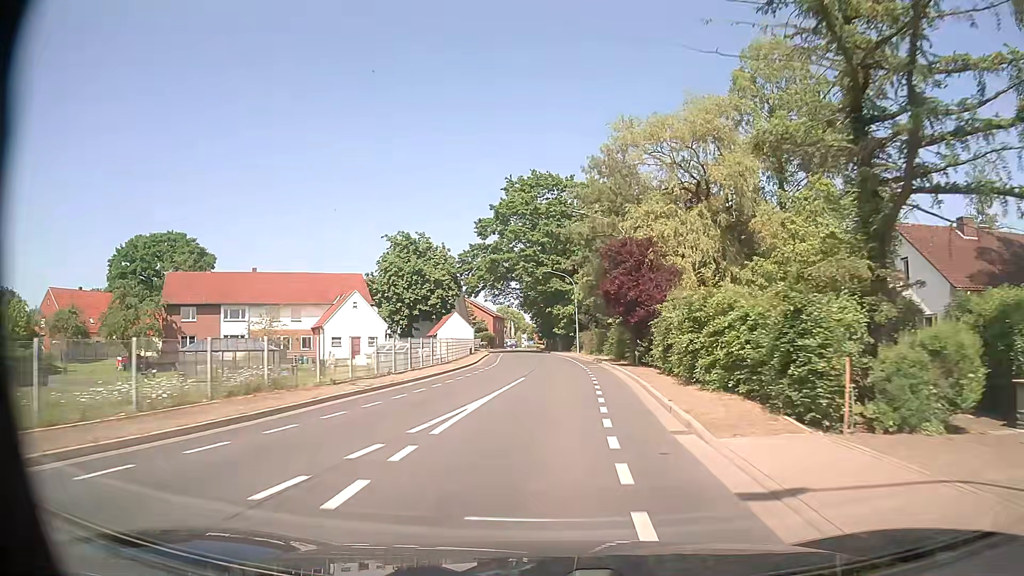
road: secondary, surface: paved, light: Day
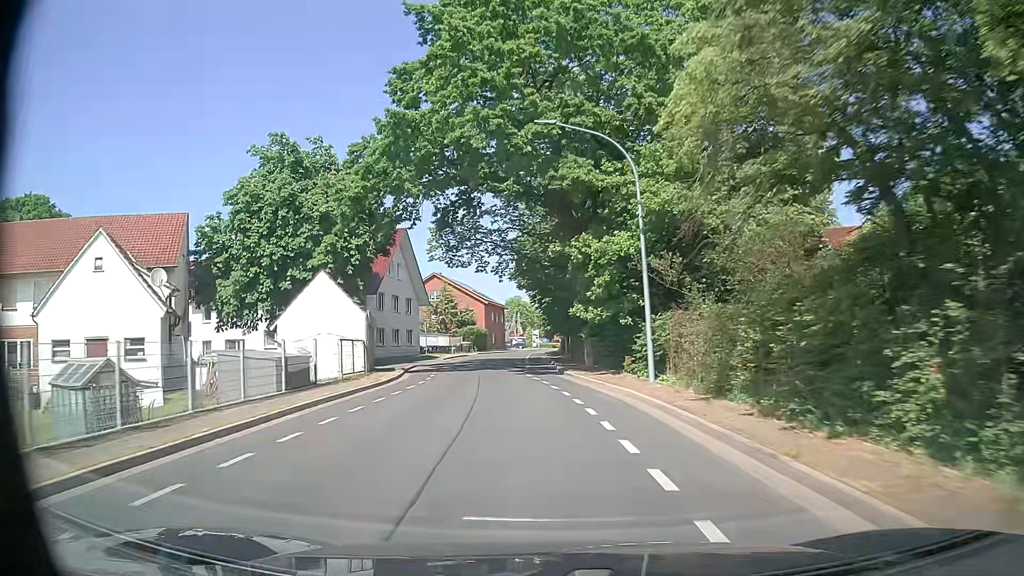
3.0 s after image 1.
(+0.5, +41.8) m; -1°
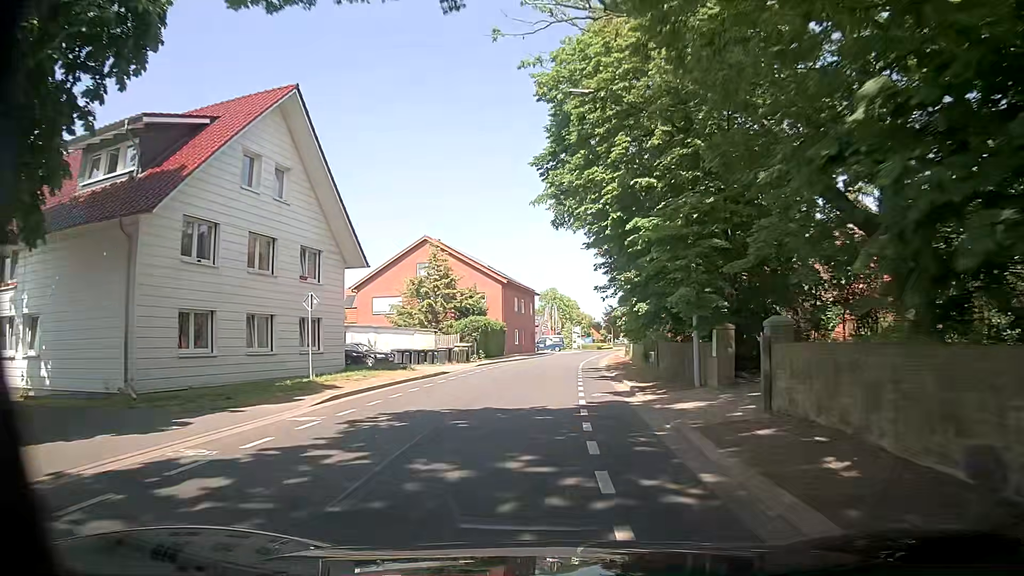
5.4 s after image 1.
(-1.5, +32.6) m; -4°
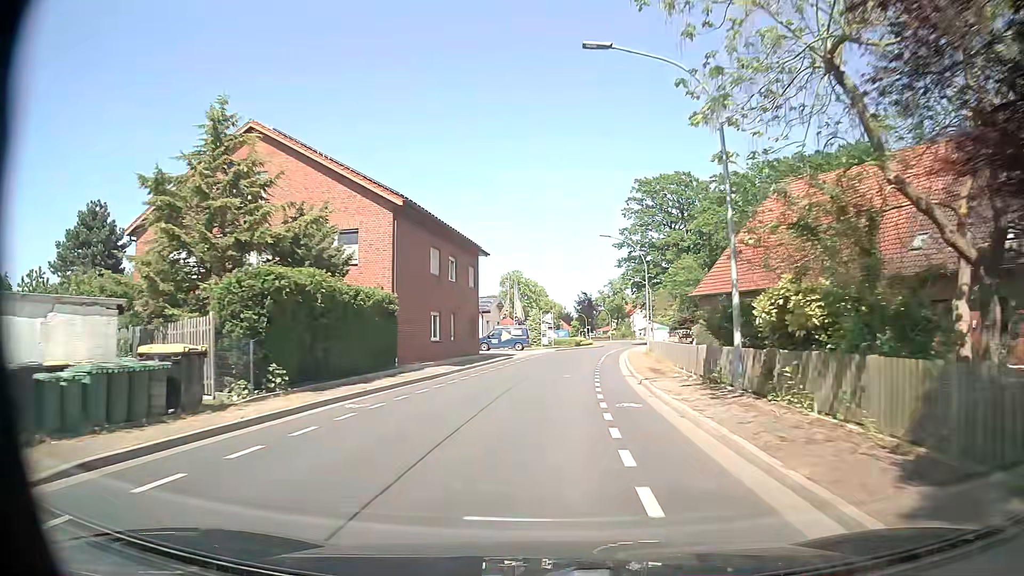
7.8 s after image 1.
(+1.0, +32.5) m; +4°
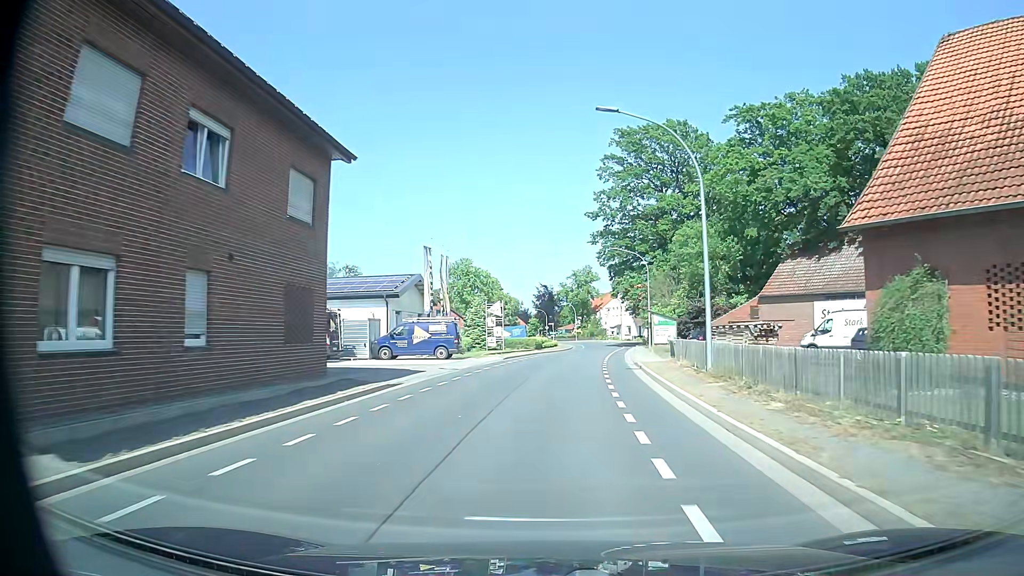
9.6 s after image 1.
(+0.6, +24.4) m; +3°
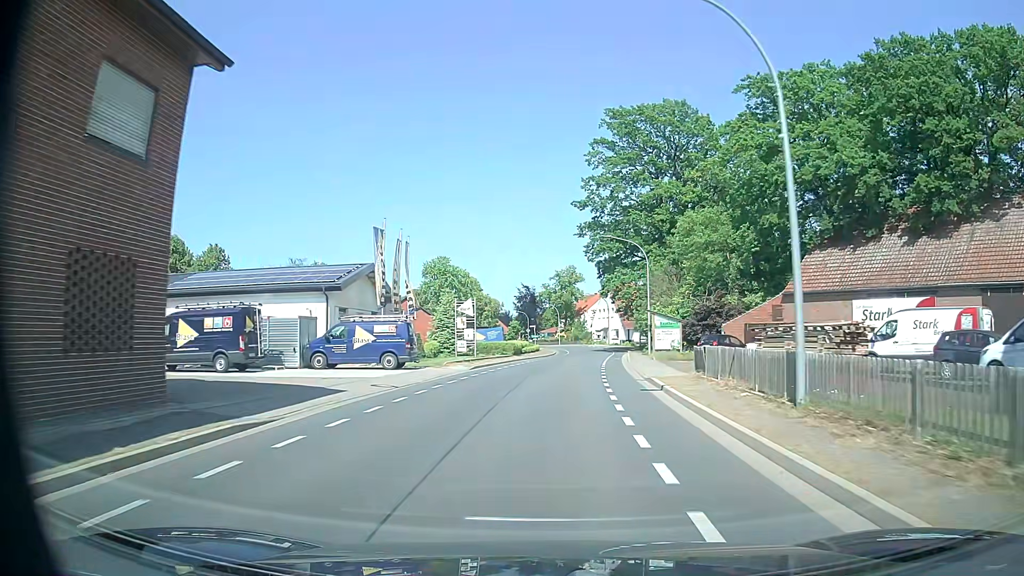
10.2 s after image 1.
(+0.1, +8.1) m; +2°
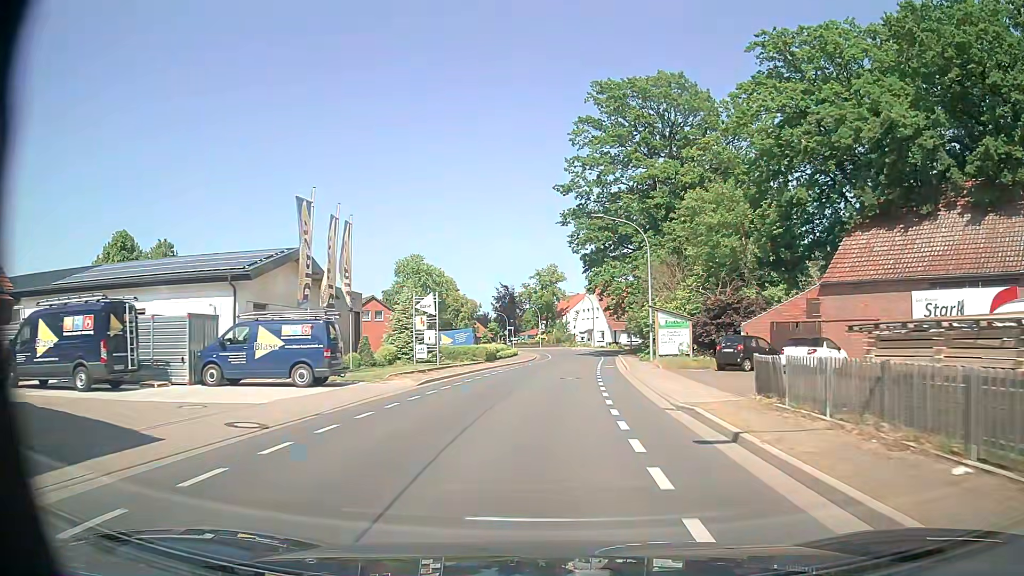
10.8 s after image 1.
(+0.1, +8.1) m; +2°
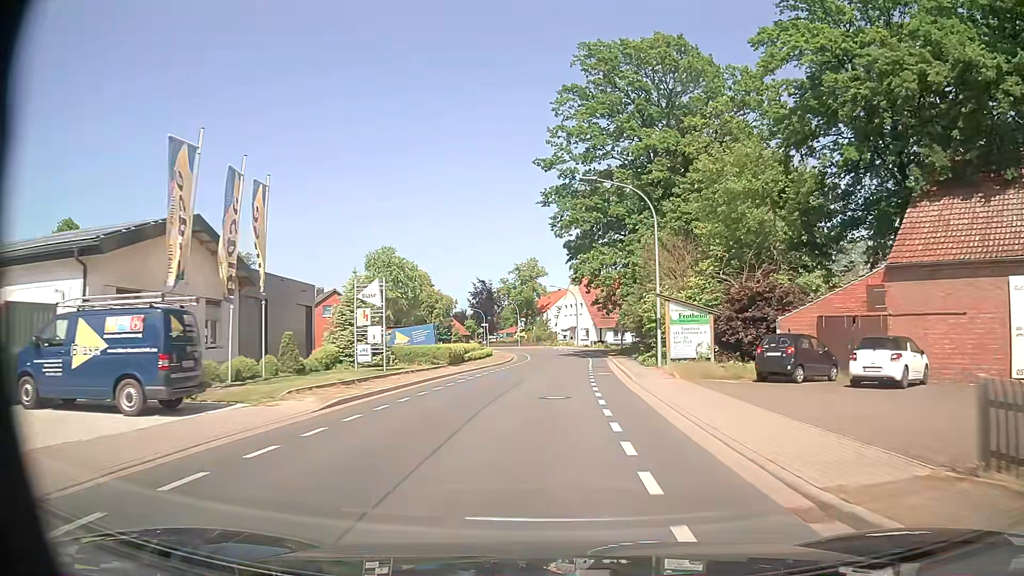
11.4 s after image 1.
(+0.1, +8.0) m; +1°
(0, +10) (+1, +20) (+1, +30) (+1, +40) (+2, +50) (+2, +60) (+1, +70) (-1, +80) (-3, +90) (-6, +99) m
